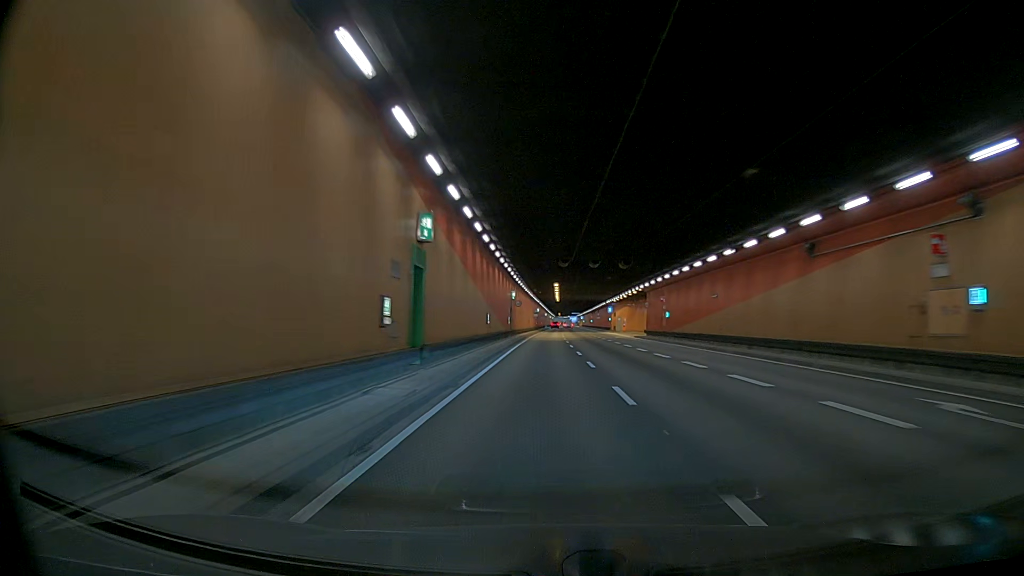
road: trunk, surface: asphalt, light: Day
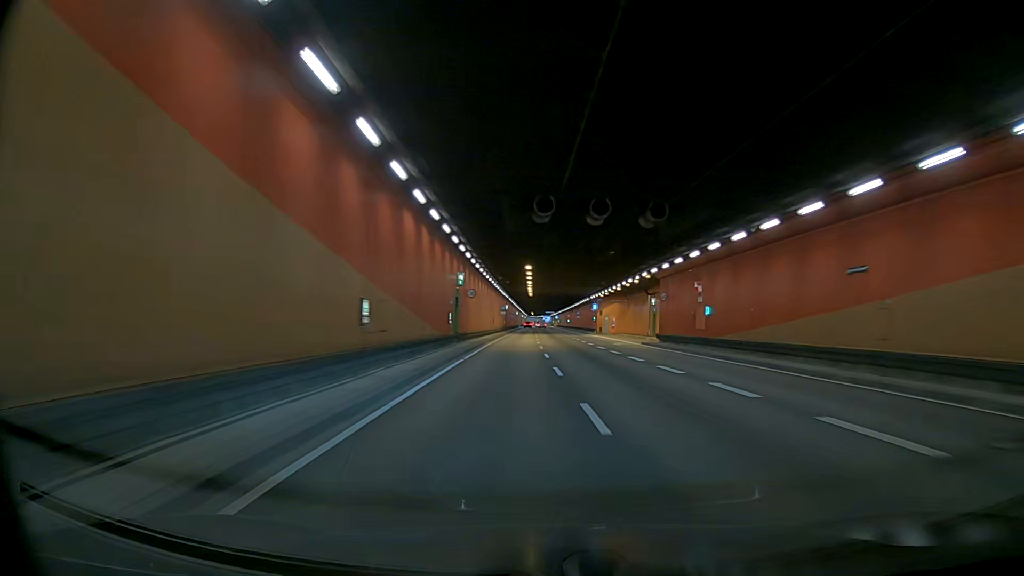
(0.0, +20.0) m; 0°
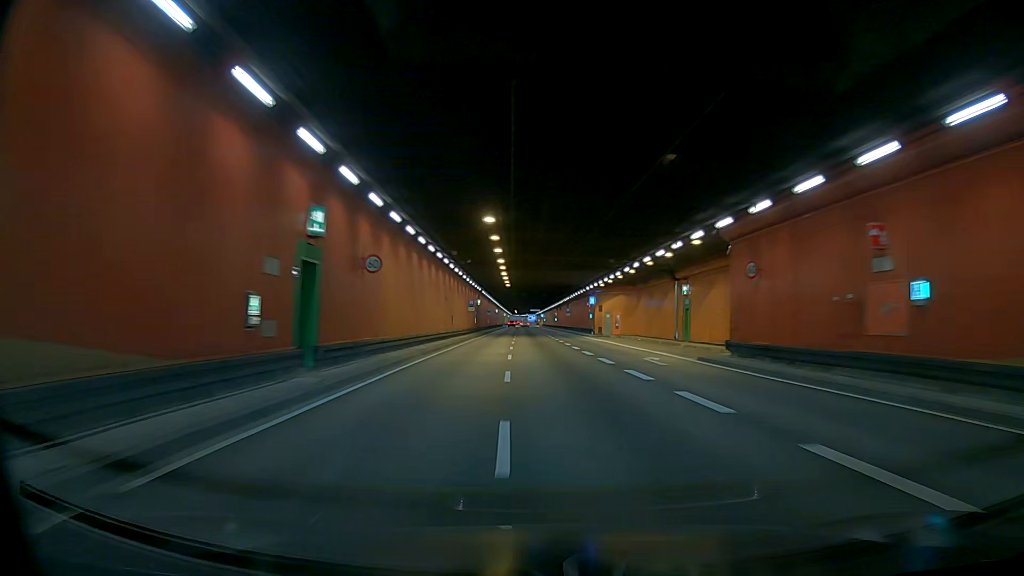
(0.0, +20.2) m; 0°
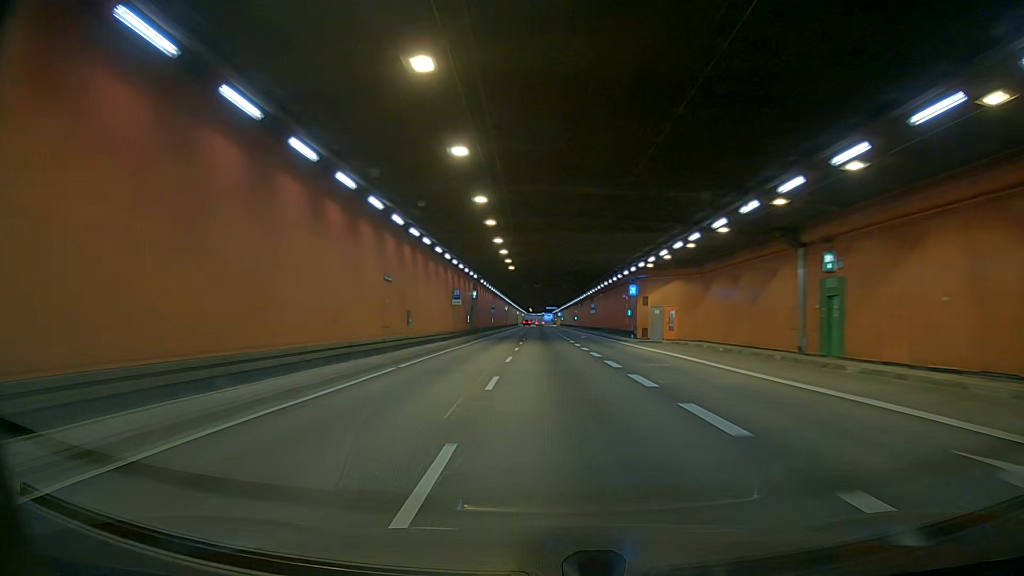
(0.0, +19.9) m; 0°
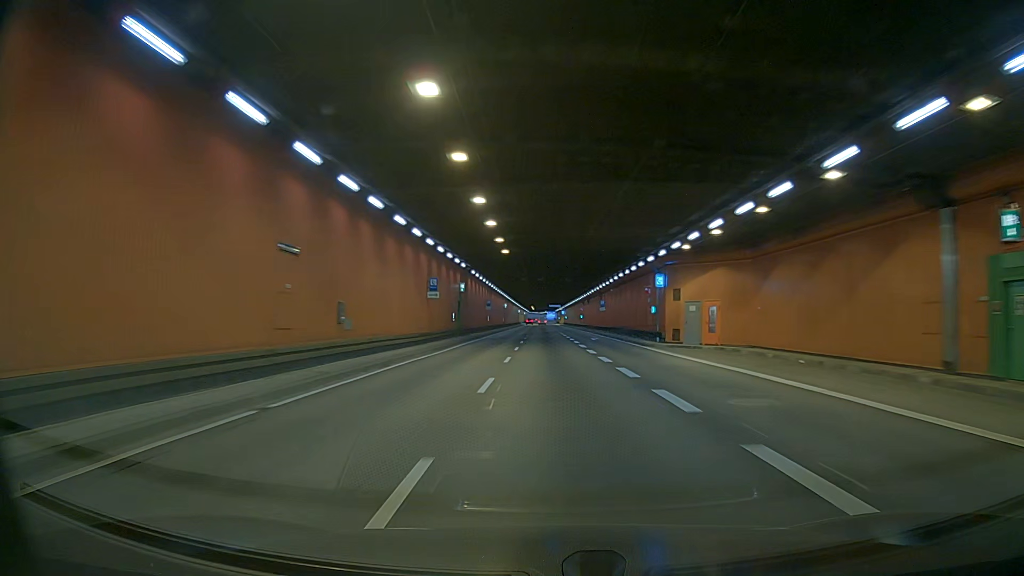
(0.0, +9.8) m; 0°
